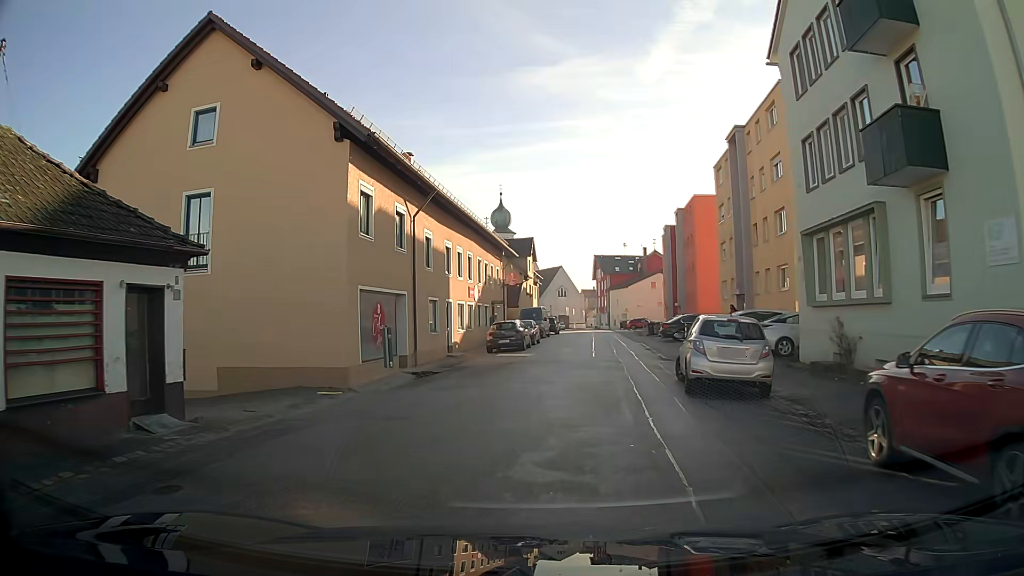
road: residential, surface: asphalt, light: Day
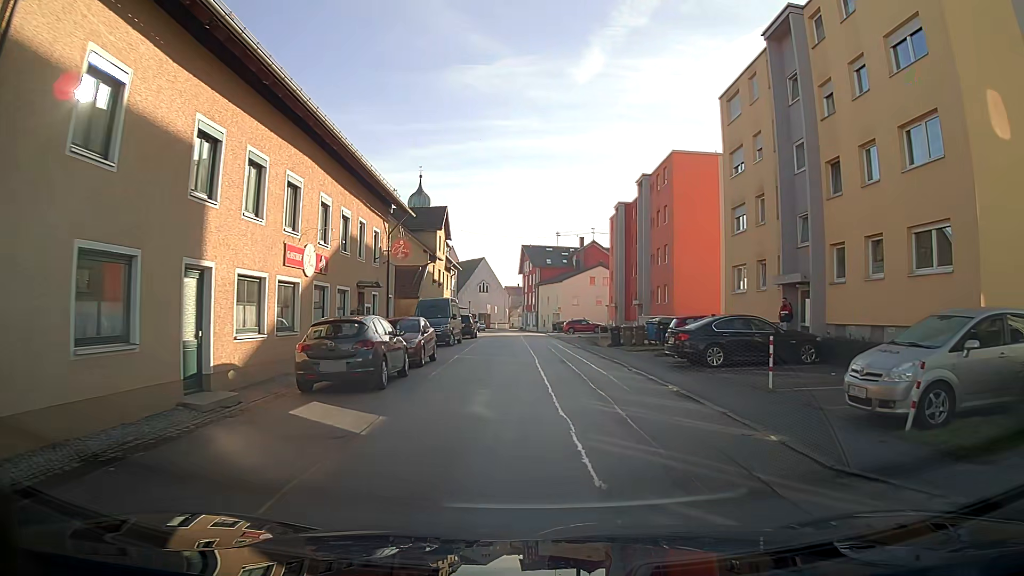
(+1.0, +18.5) m; +7°
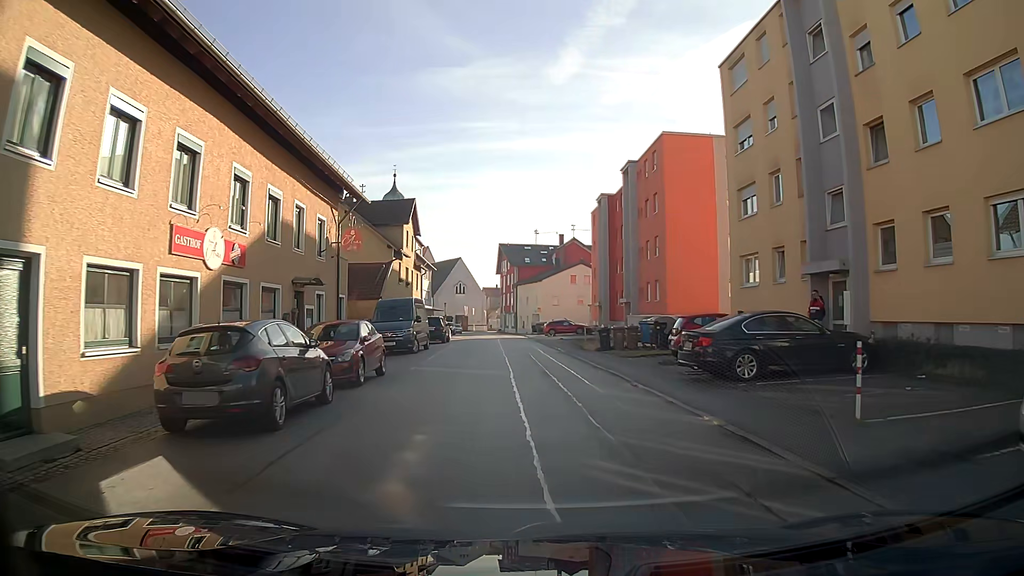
(+0.1, +4.6) m; +2°
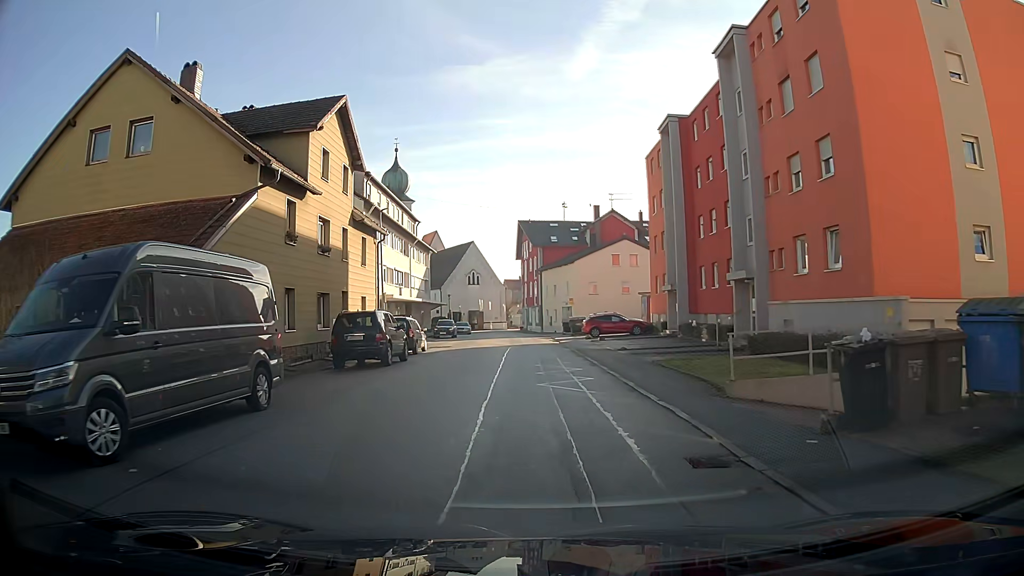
(-0.8, +23.2) m; -3°
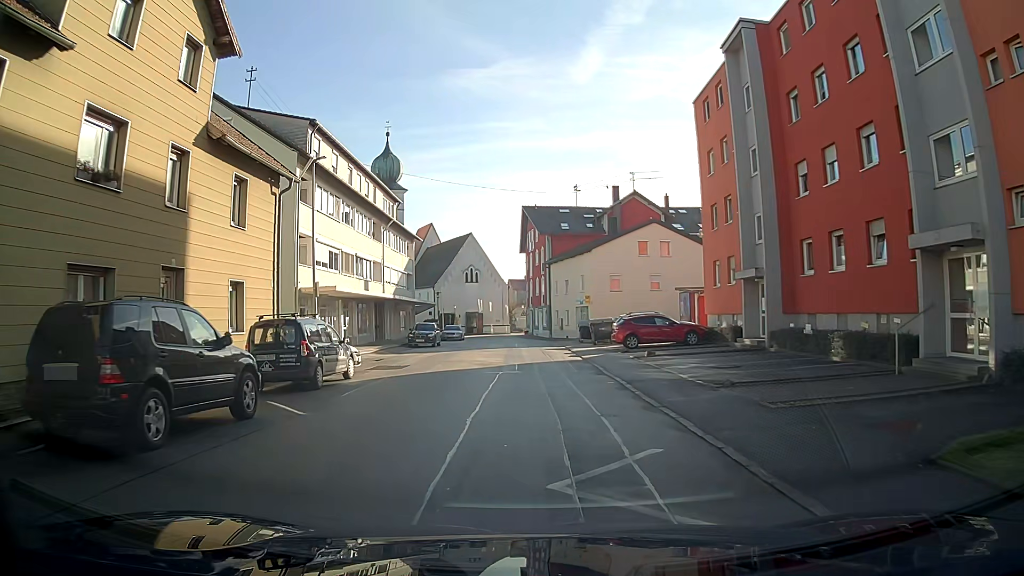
(-0.1, +14.1) m; -1°
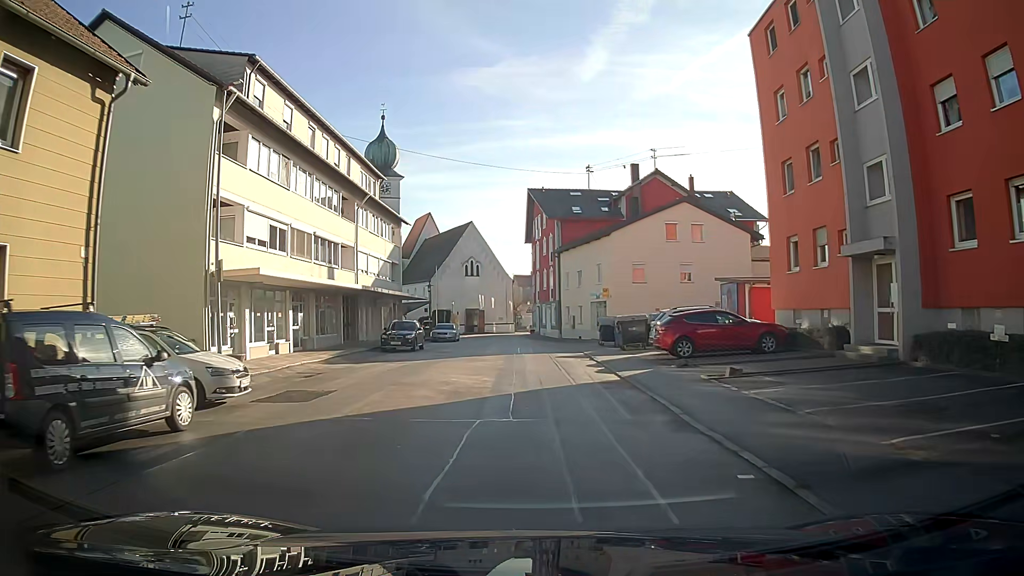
(0.0, +9.4) m; 0°
(0, +10) (0, +20) (0, +30) (-1, +40) (-2, +50) (-2, +60) (-3, +70) (-3, +80) (+2, +89) (+5, +98) m
